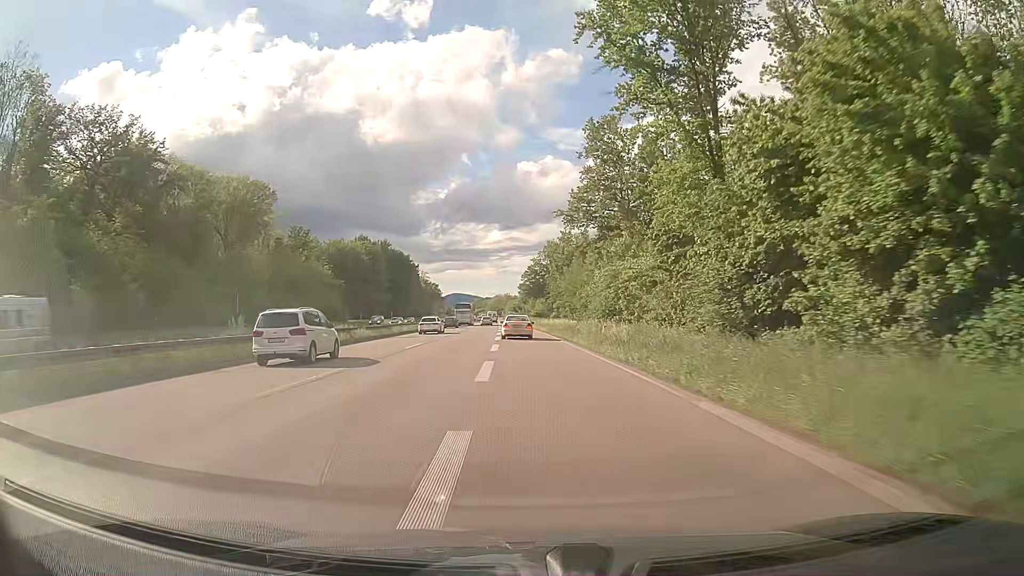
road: trunk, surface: asphalt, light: Day
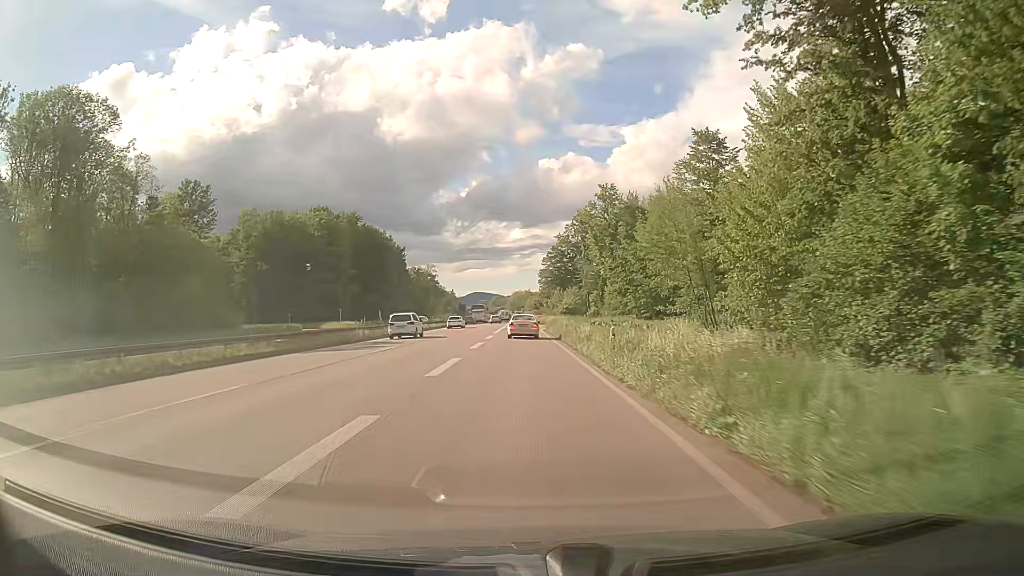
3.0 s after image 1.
(-0.3, +58.6) m; -1°
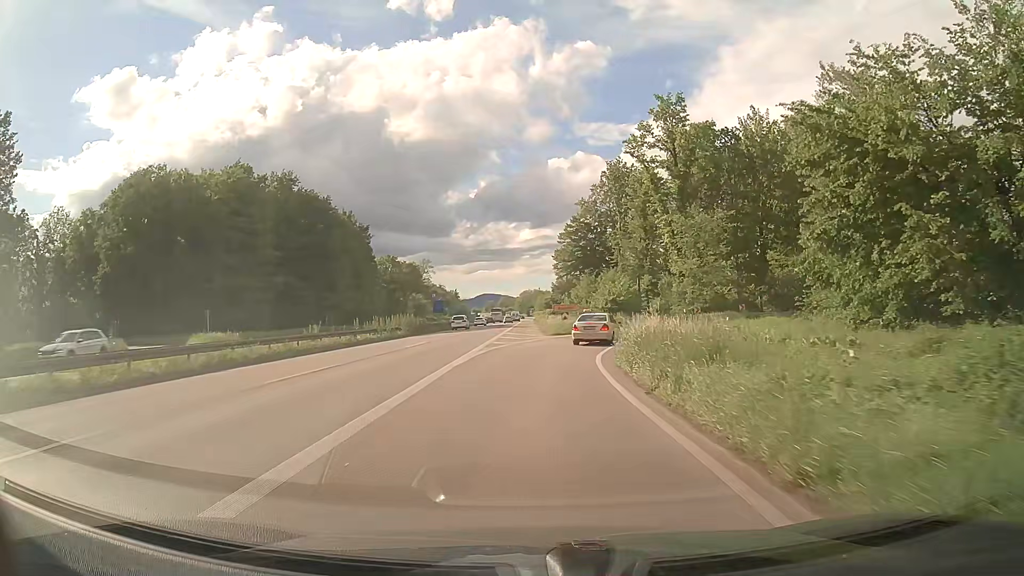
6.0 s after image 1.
(-0.7, +47.4) m; -1°
(0, +10) (0, +20) (+2, +30) (+5, +39) (+10, +48) (+18, +54) (+27, +57) (+37, +58) (+47, +56) (+56, +51) m
